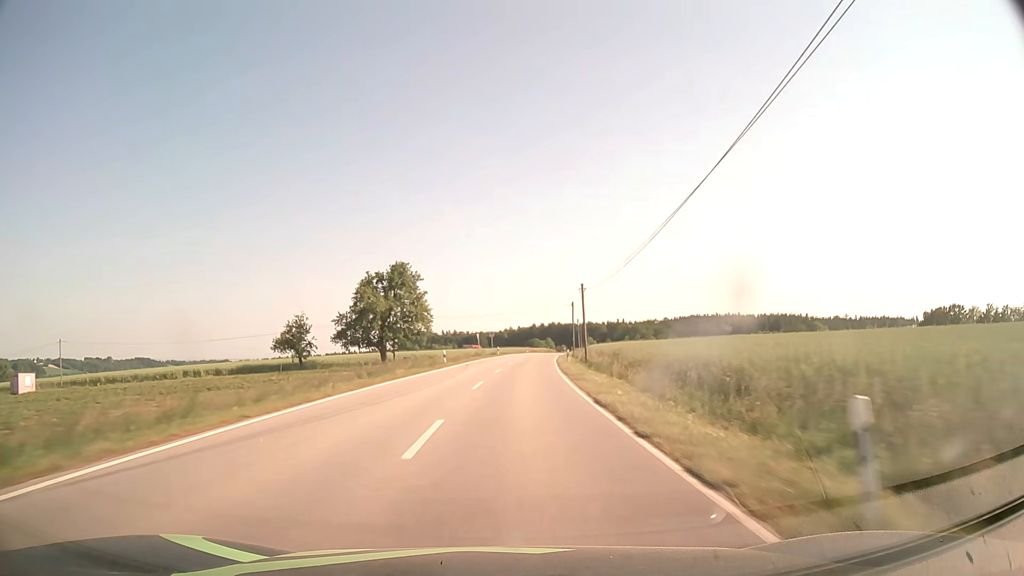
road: secondary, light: Day
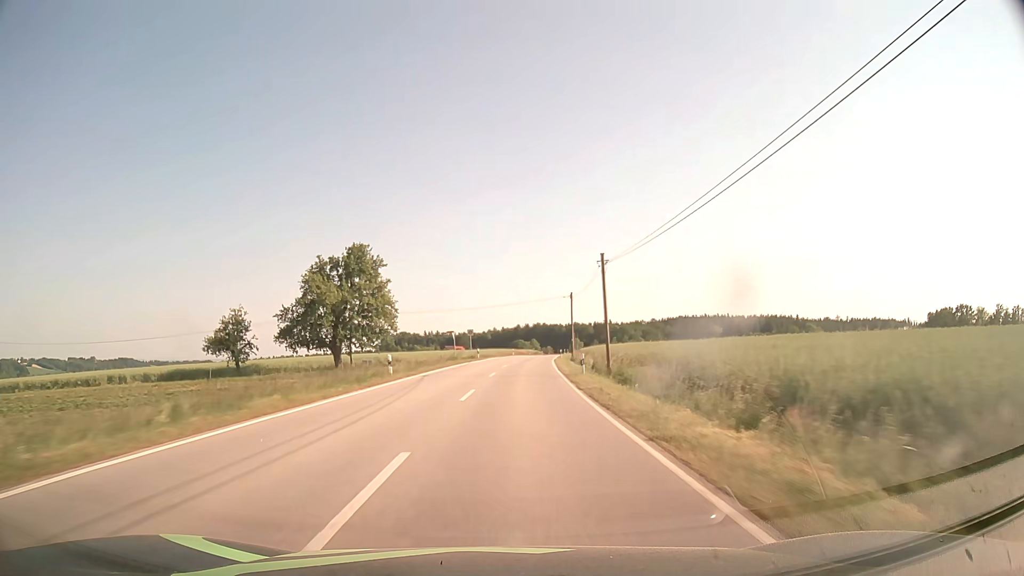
(+0.2, +15.8) m; +1°
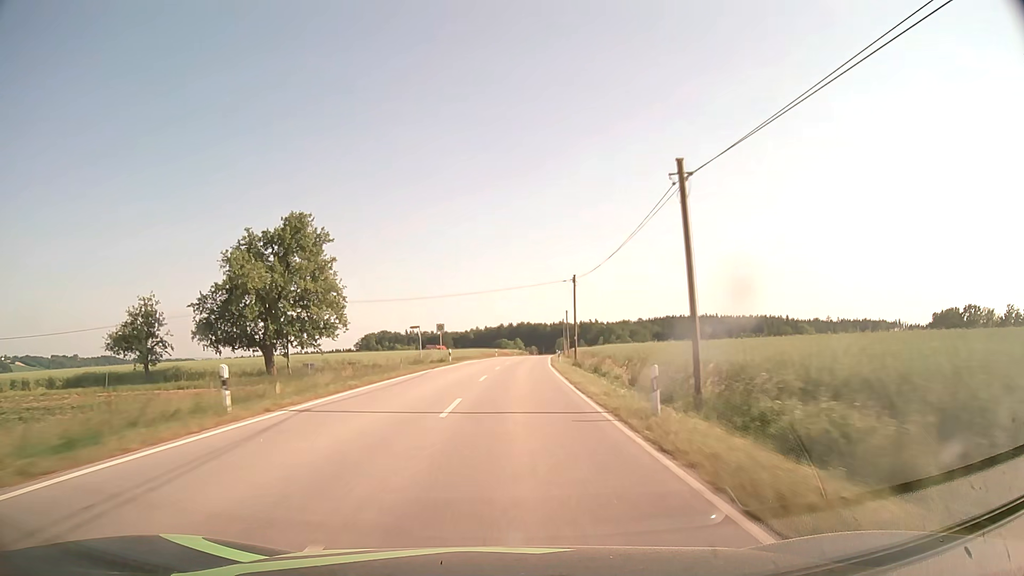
(+0.2, +15.8) m; +2°
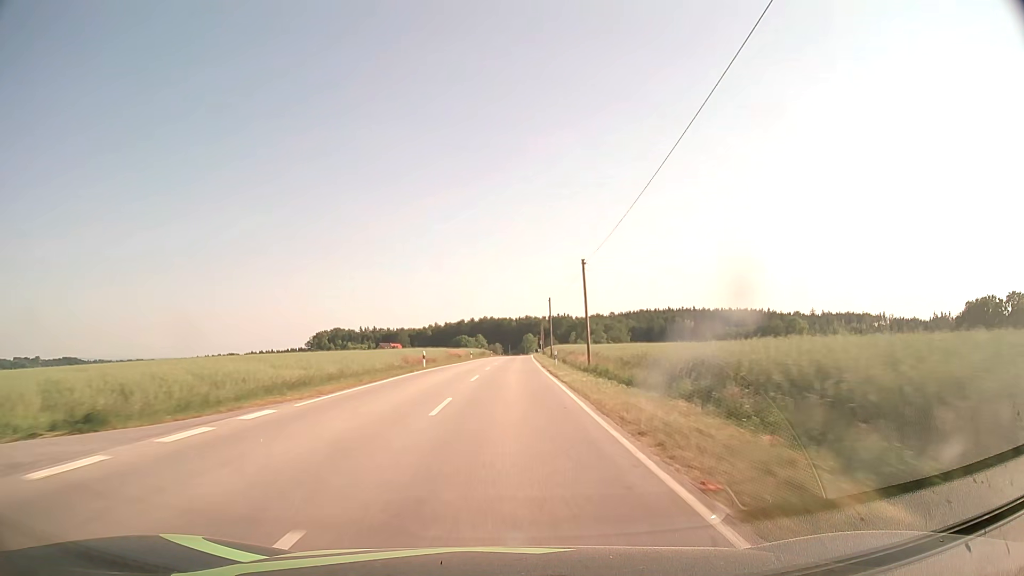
(+1.6, +47.4) m; +3°
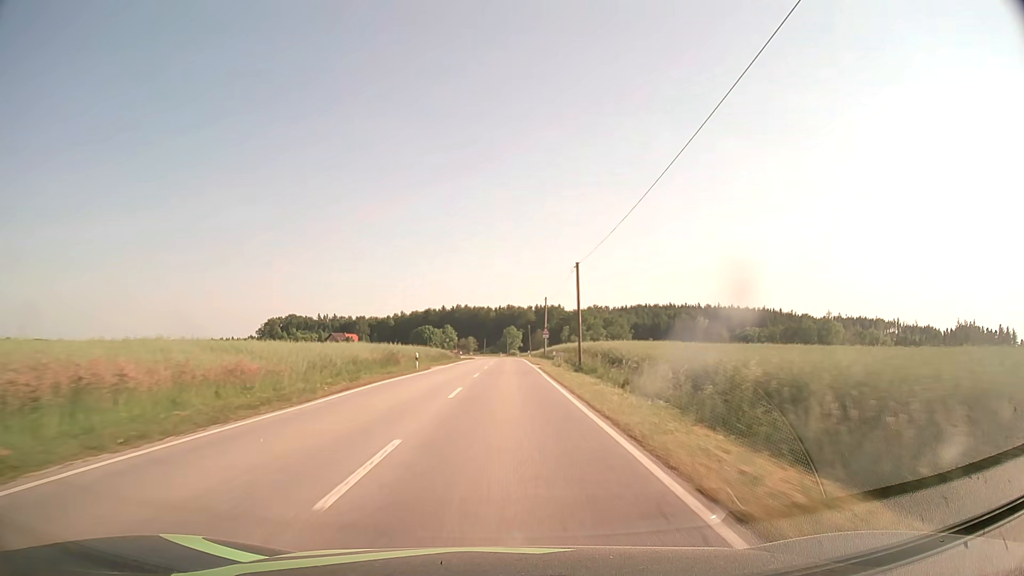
(+1.5, +79.2) m; +2°
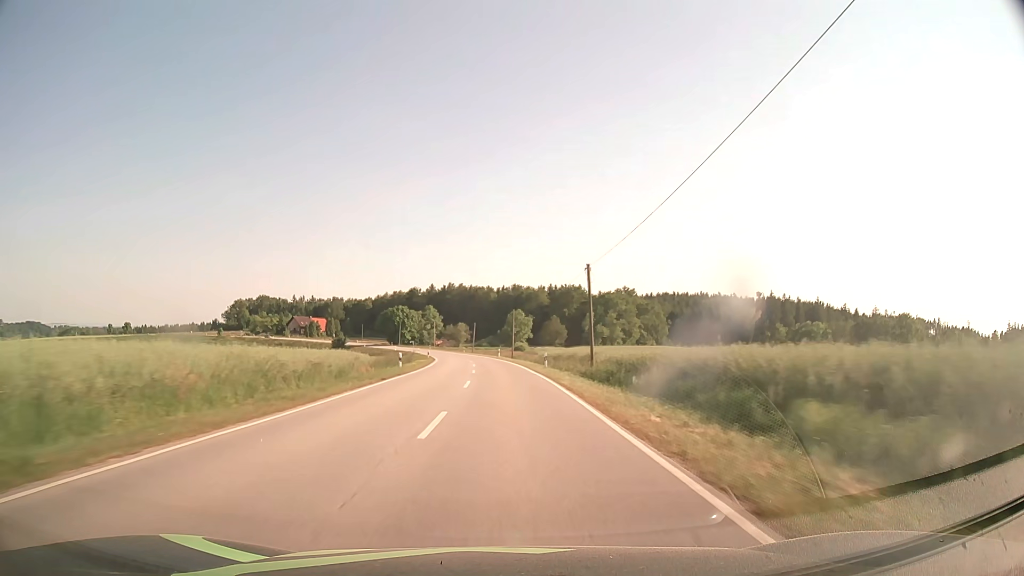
(+0.3, +79.3) m; 0°
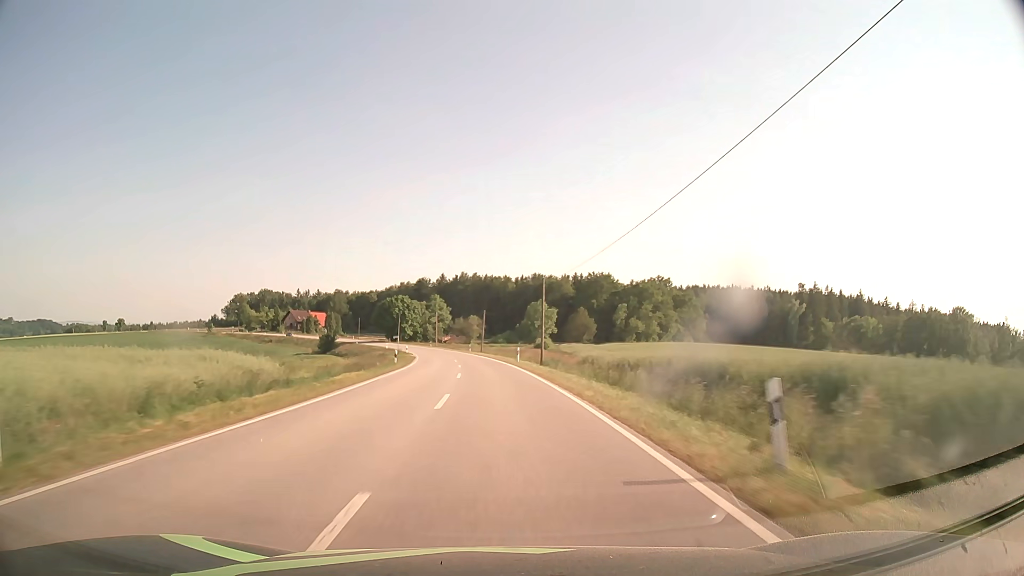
(-0.3, +31.8) m; -1°
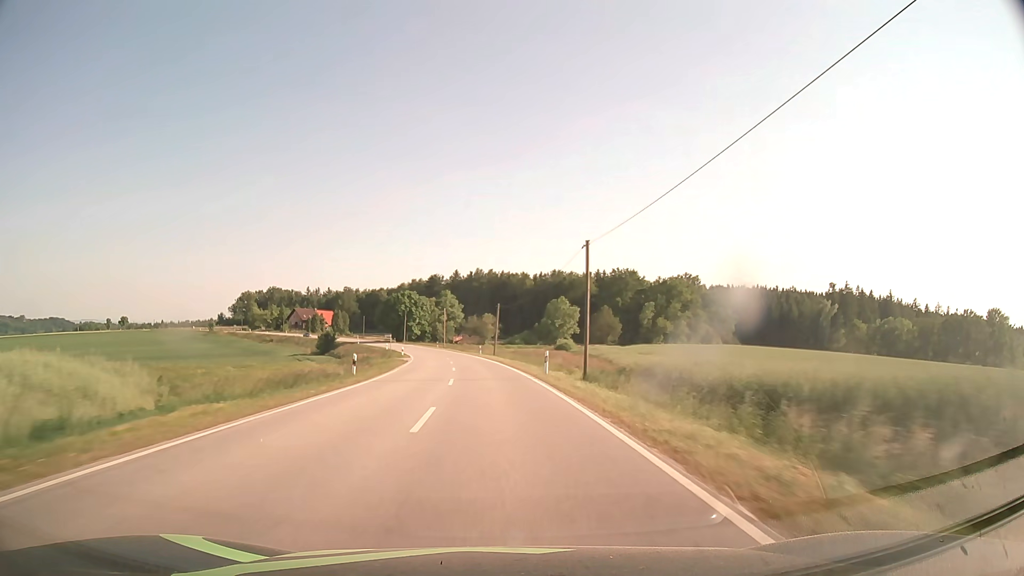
(-0.2, +15.9) m; -1°
(0, +10) (0, +20) (-1, +30) (-2, +40) (-3, +50) (-4, +60) (-5, +70) (-7, +80) (-9, +89) (-11, +99) m
